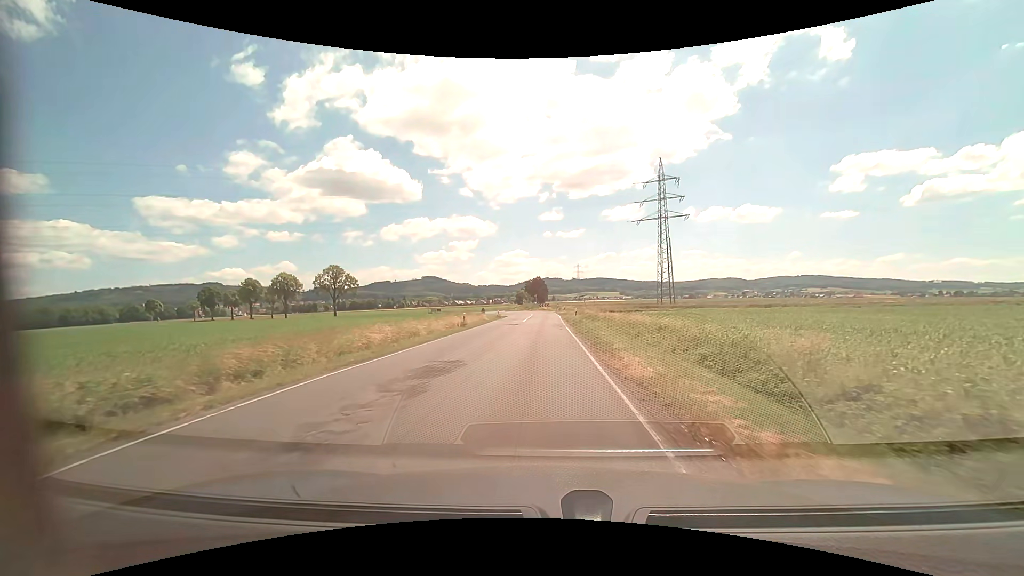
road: secondary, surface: asphalt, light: Day
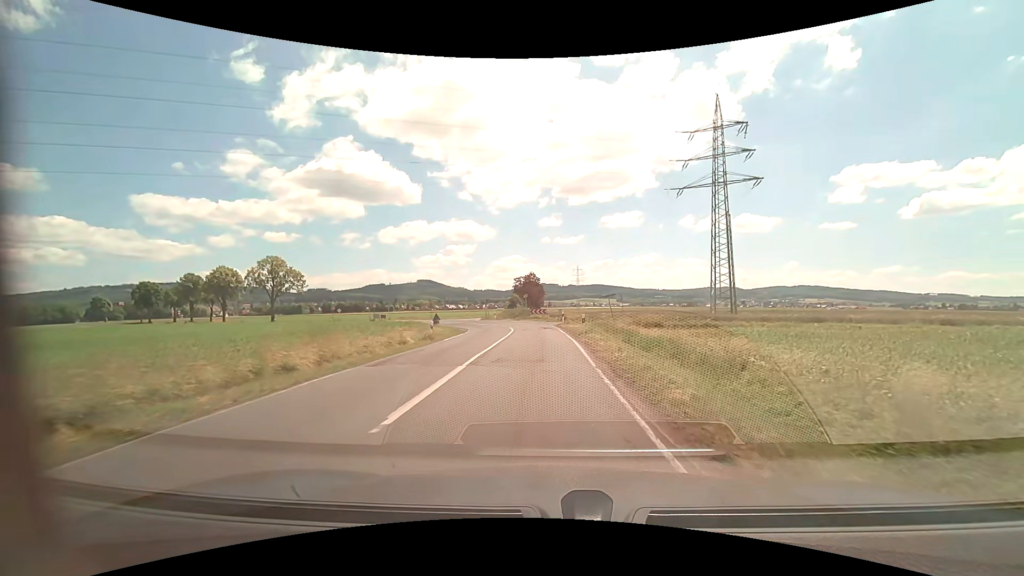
(+0.3, +33.6) m; +1°
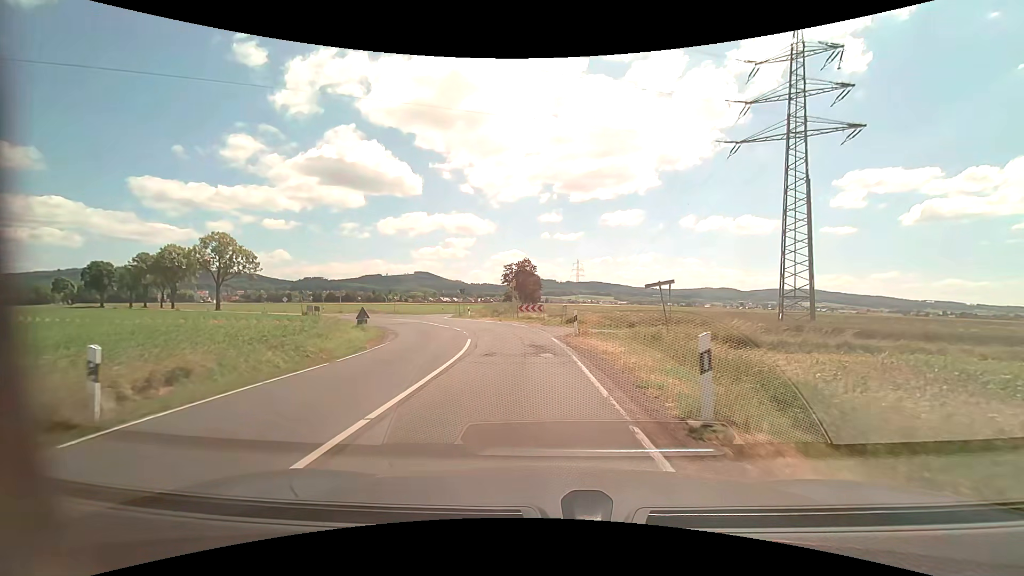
(0.0, +19.7) m; 0°
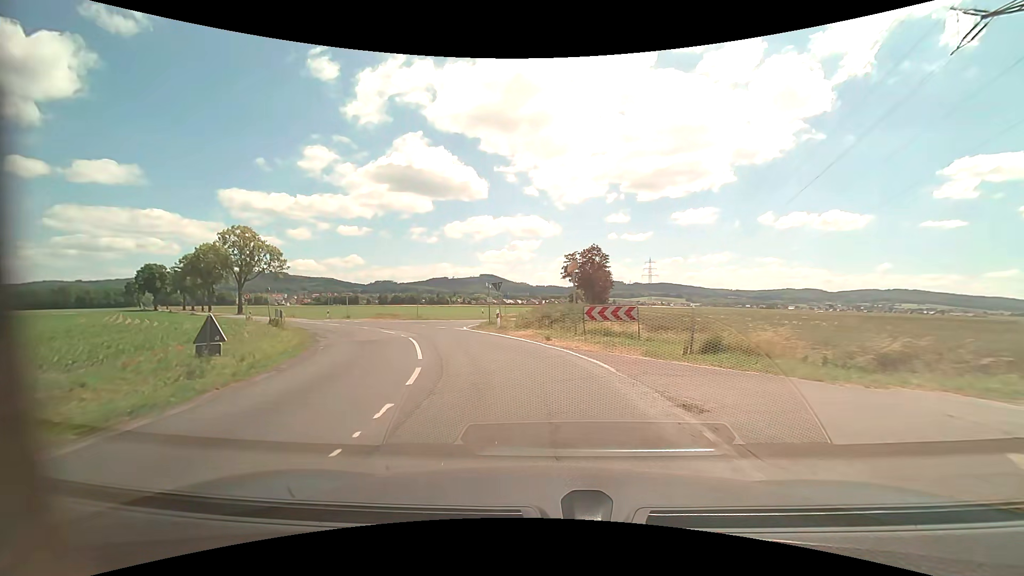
(-0.7, +18.9) m; -7°
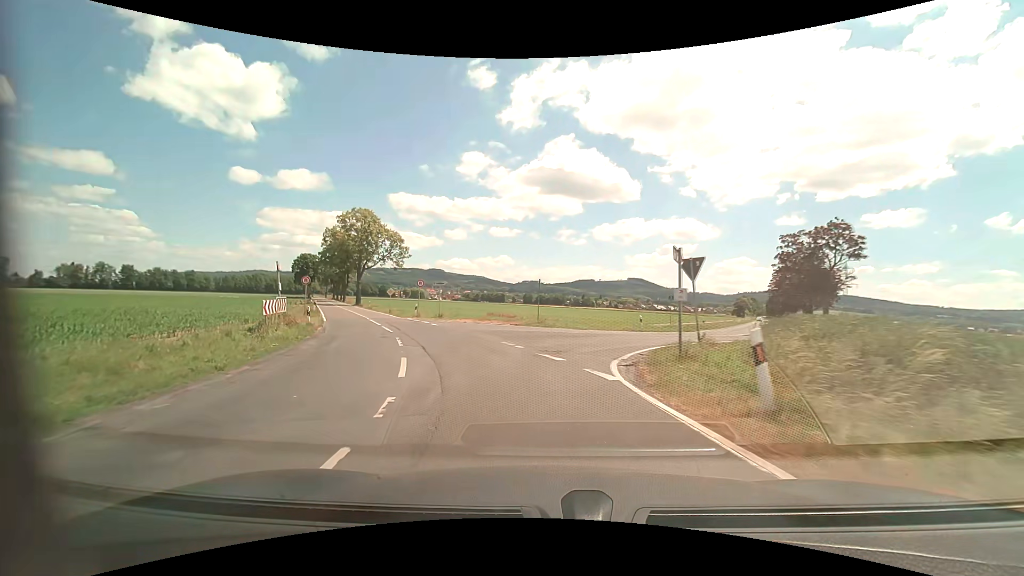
(-2.6, +18.7) m; -16°
(-1, +10) (-4, +20) (-8, +29) (-12, +38) (-17, +47) (-21, +56) (-26, +65) (-30, +73) (-34, +82) (-39, +91) m
